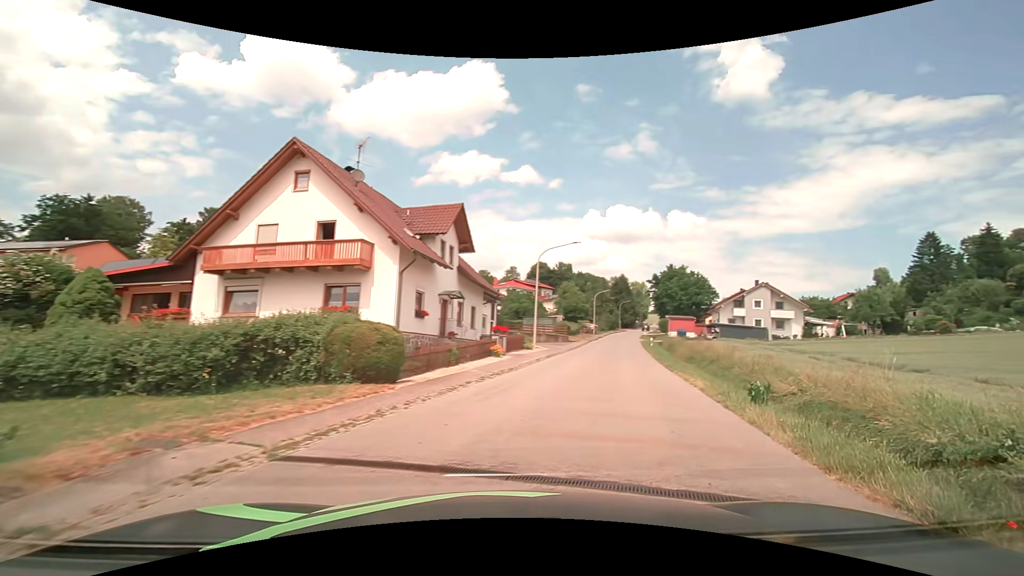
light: Day
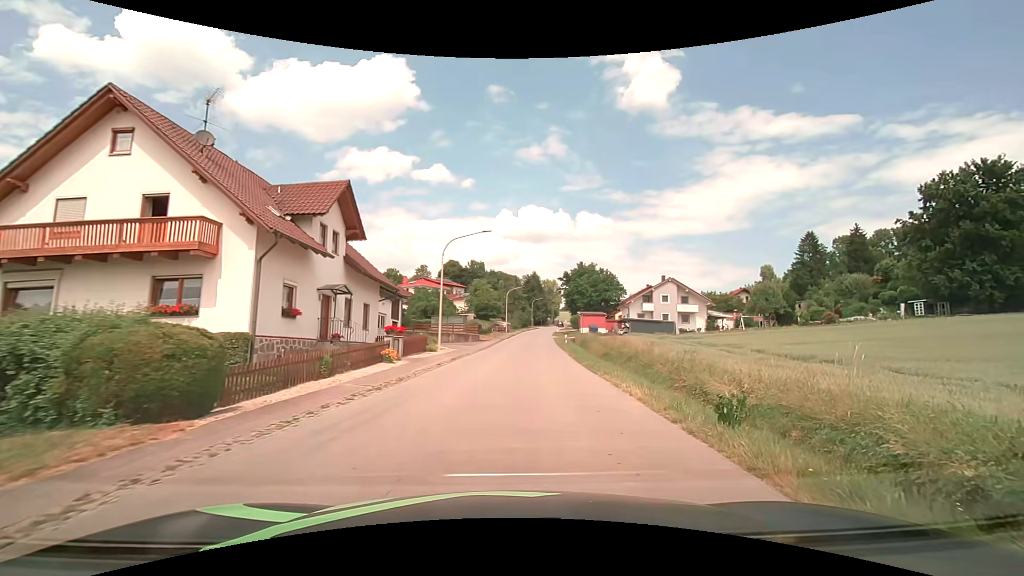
(+0.4, +3.7) m; +10°
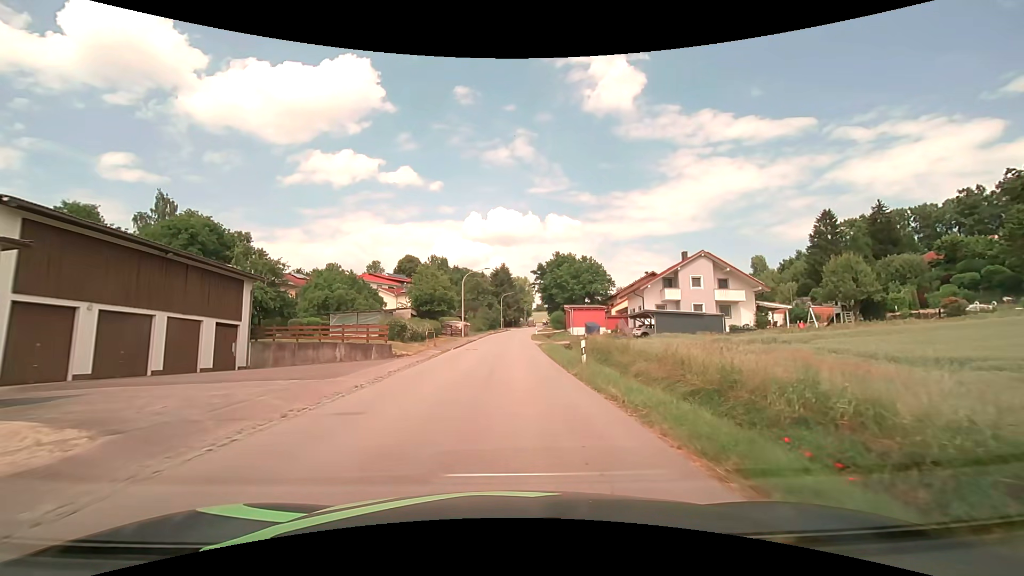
(+1.5, +26.3) m; +4°
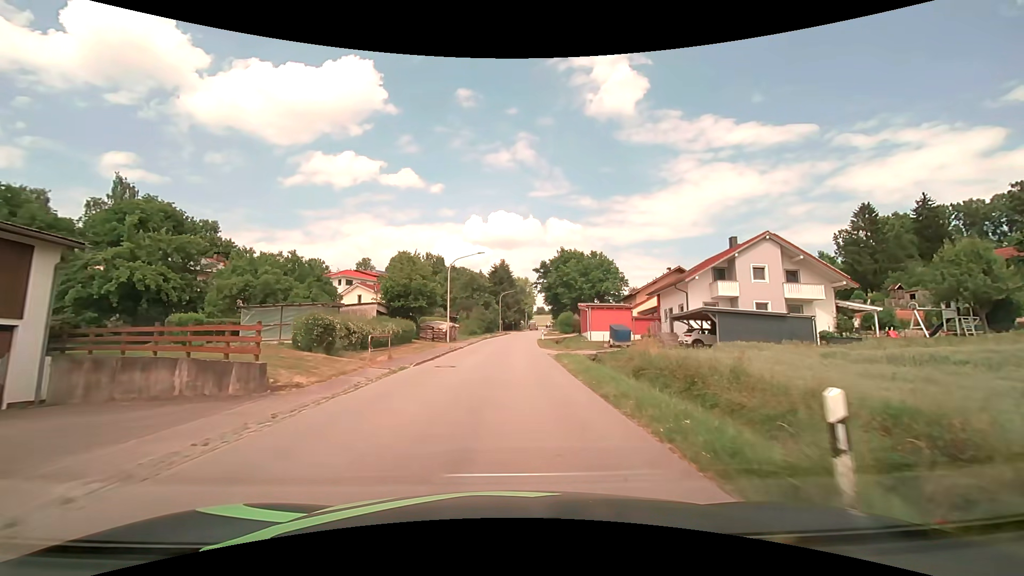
(0.0, +13.0) m; 0°
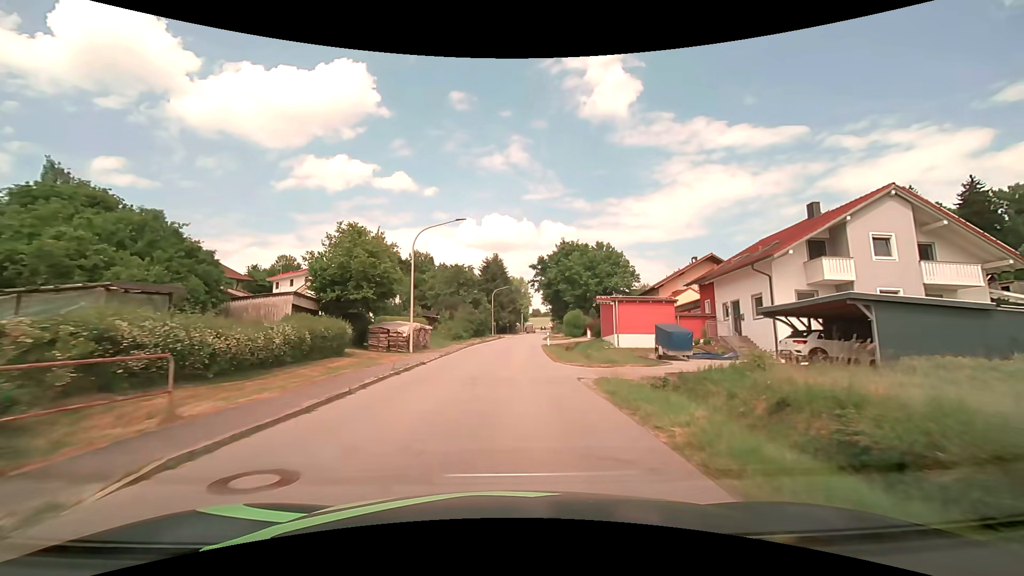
(0.0, +13.5) m; 0°
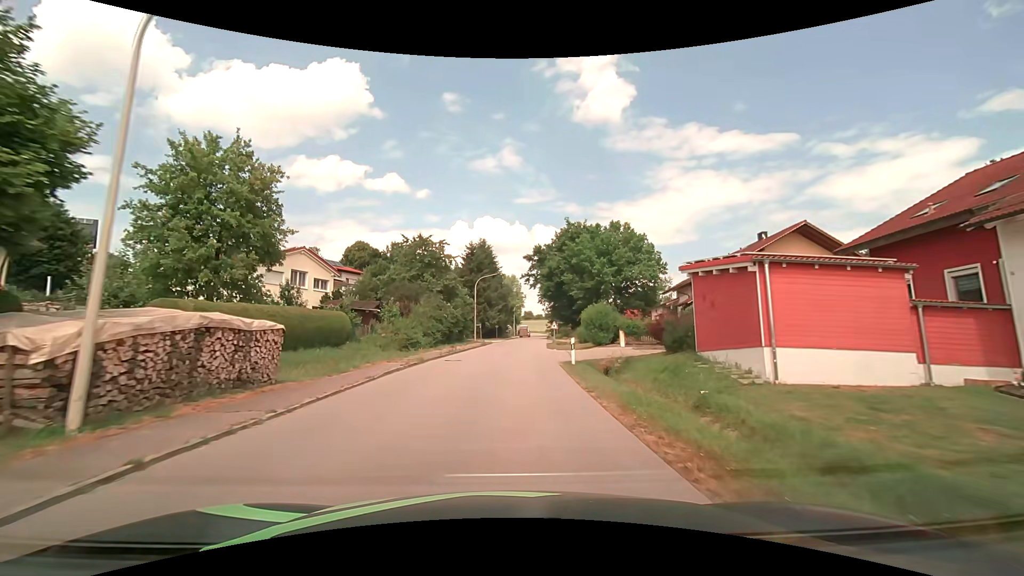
(+0.3, +20.2) m; +1°
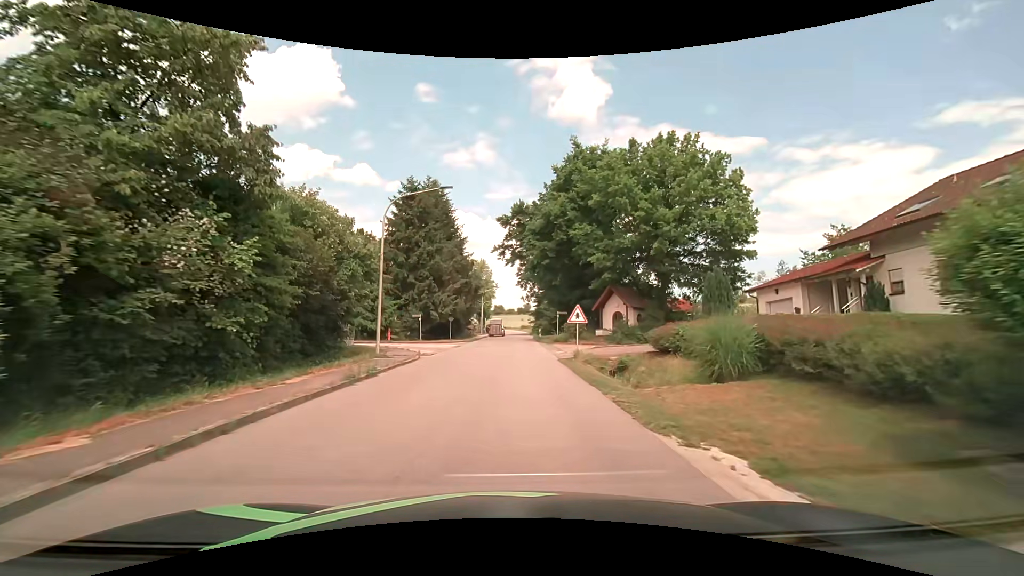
(+0.5, +31.8) m; +3°
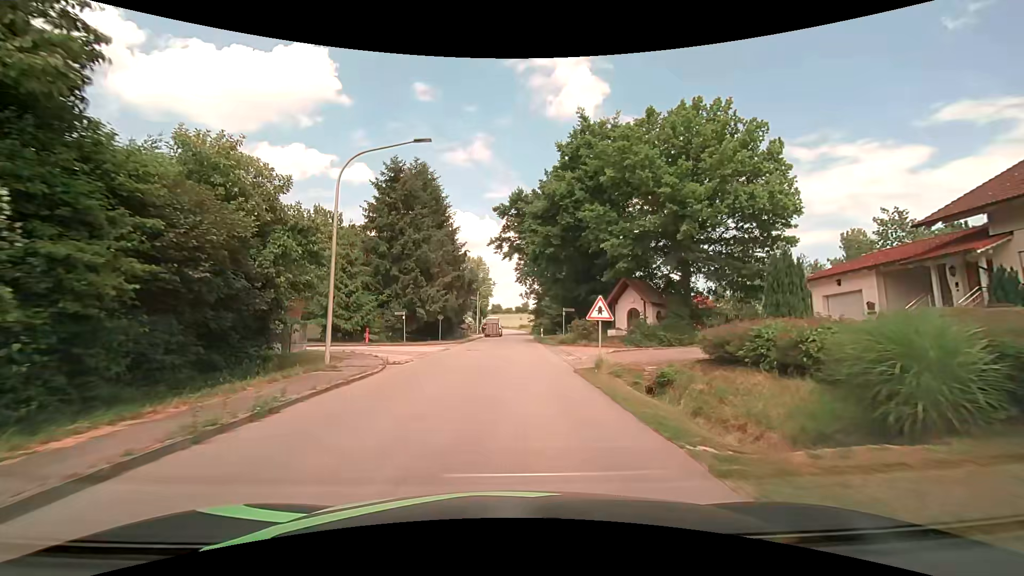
(0.0, +5.5) m; +1°
